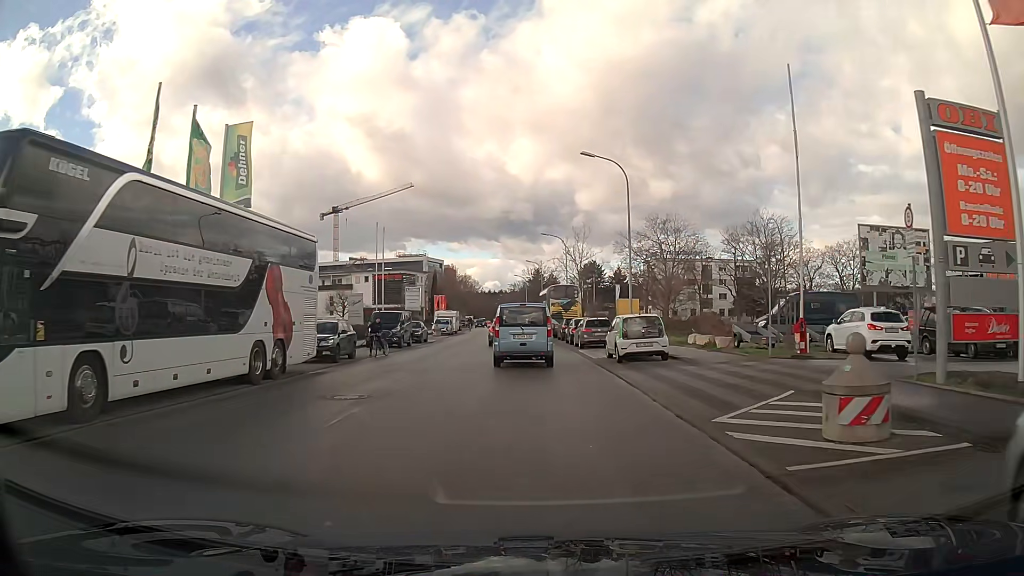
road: tertiary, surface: asphalt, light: Day
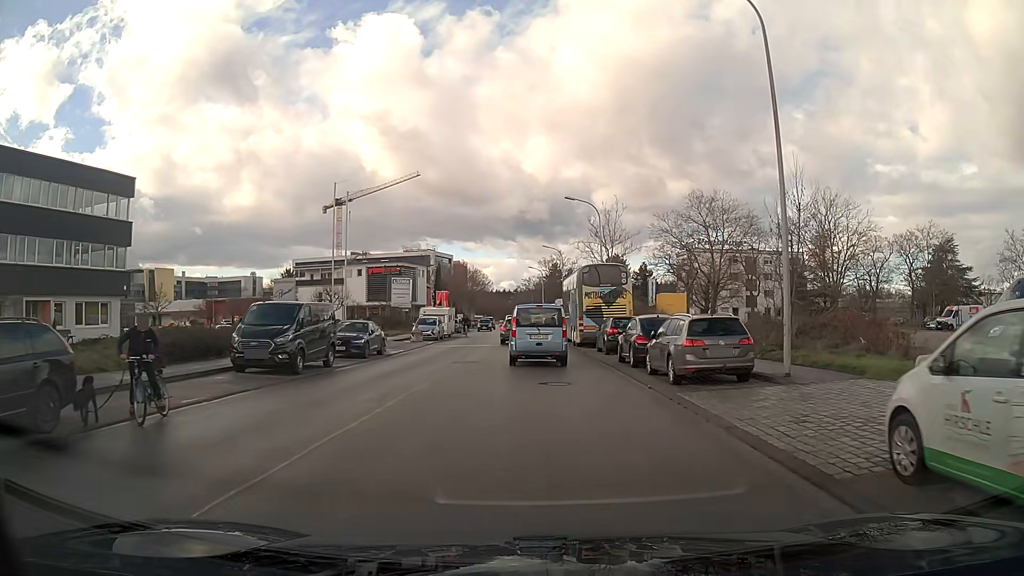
(-0.3, +18.4) m; -1°
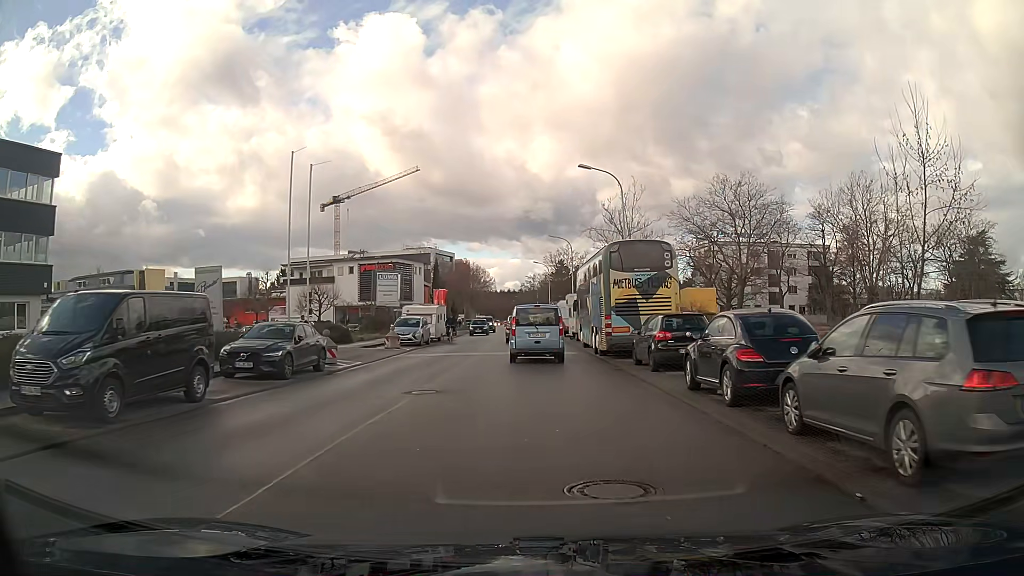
(0.0, +9.2) m; 0°
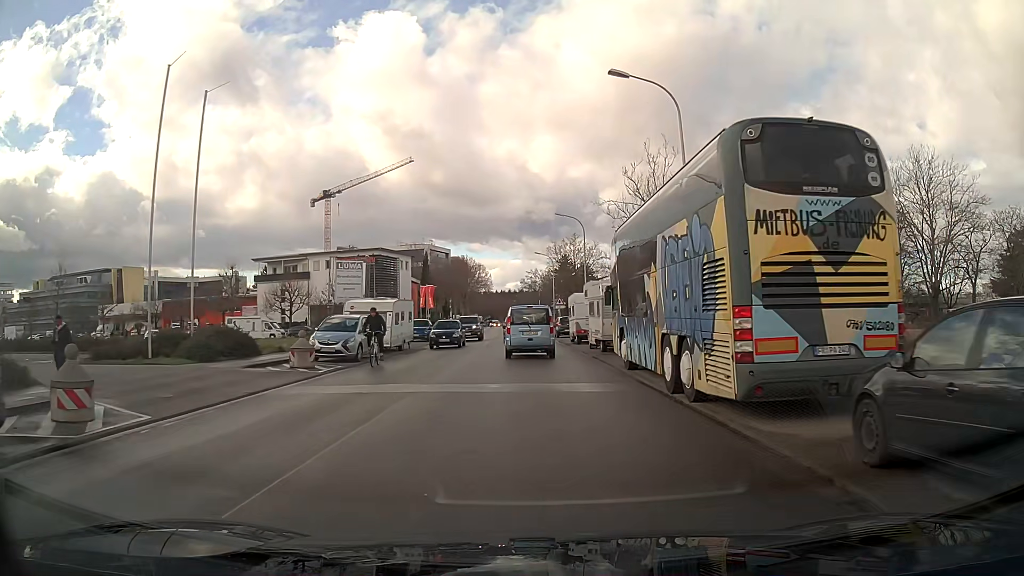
(0.0, +14.1) m; 0°
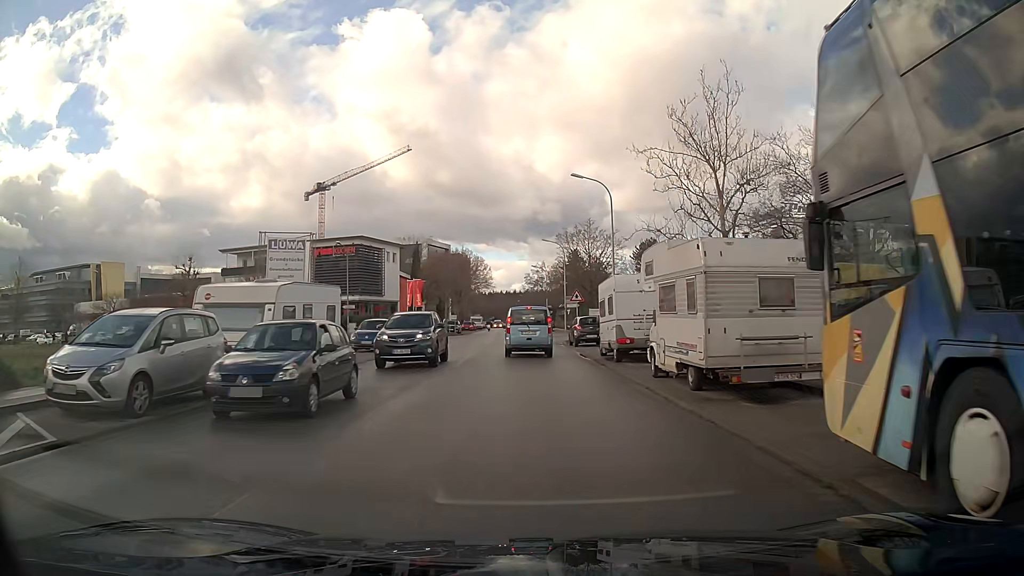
(-0.1, +14.5) m; 0°
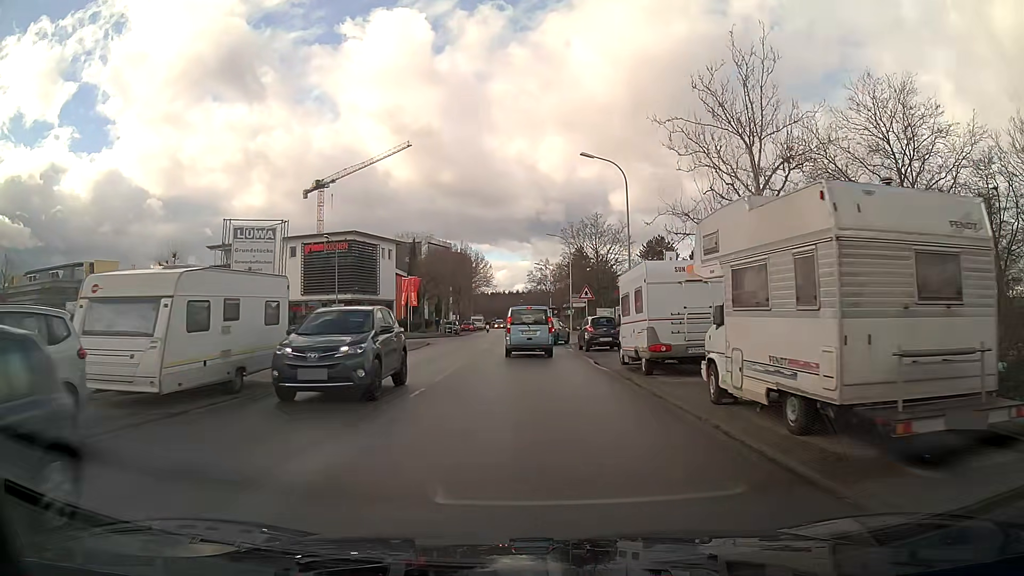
(0.0, +4.9) m; 0°
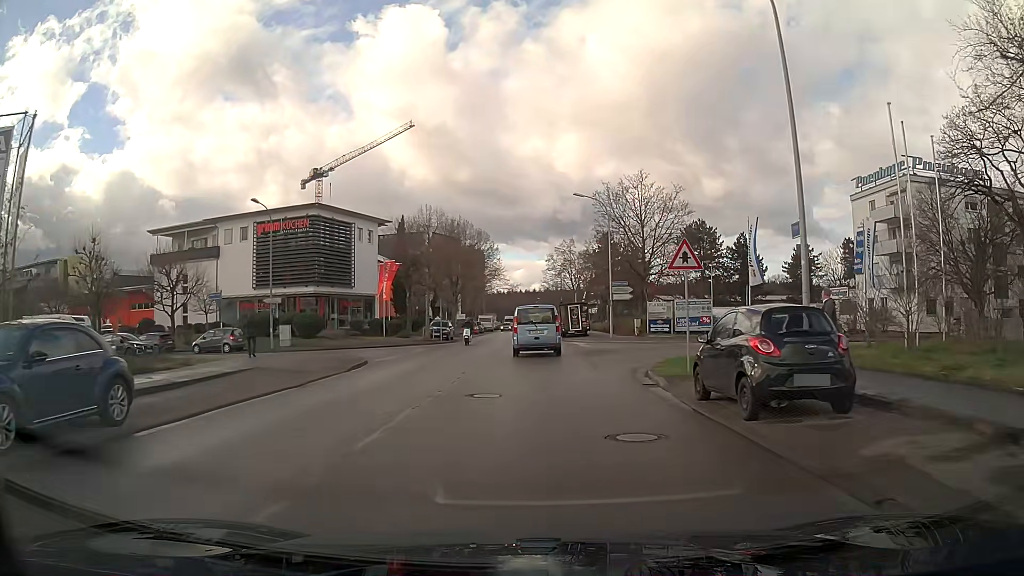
(-0.2, +19.7) m; -1°
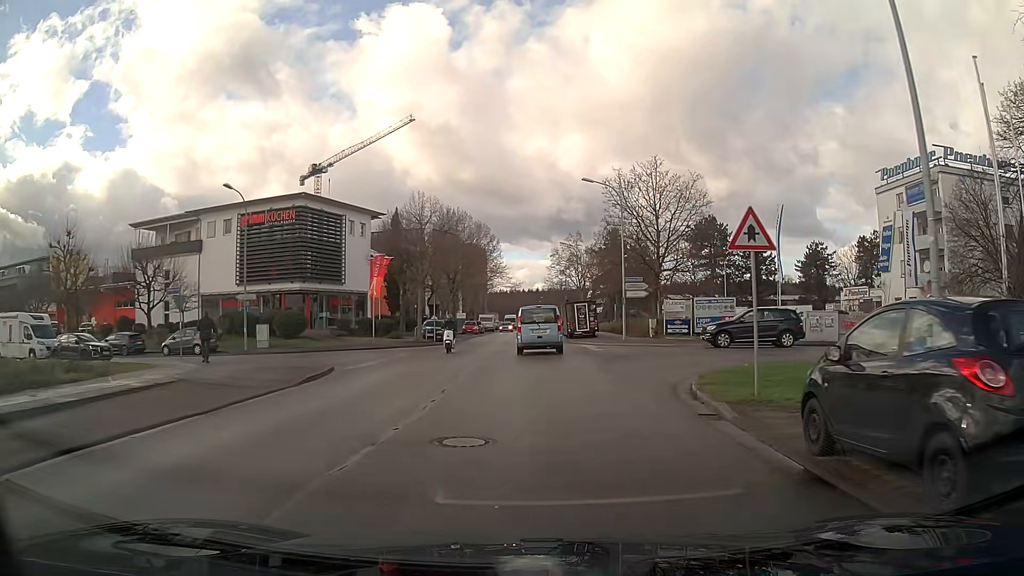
(0.0, +4.6) m; 0°
